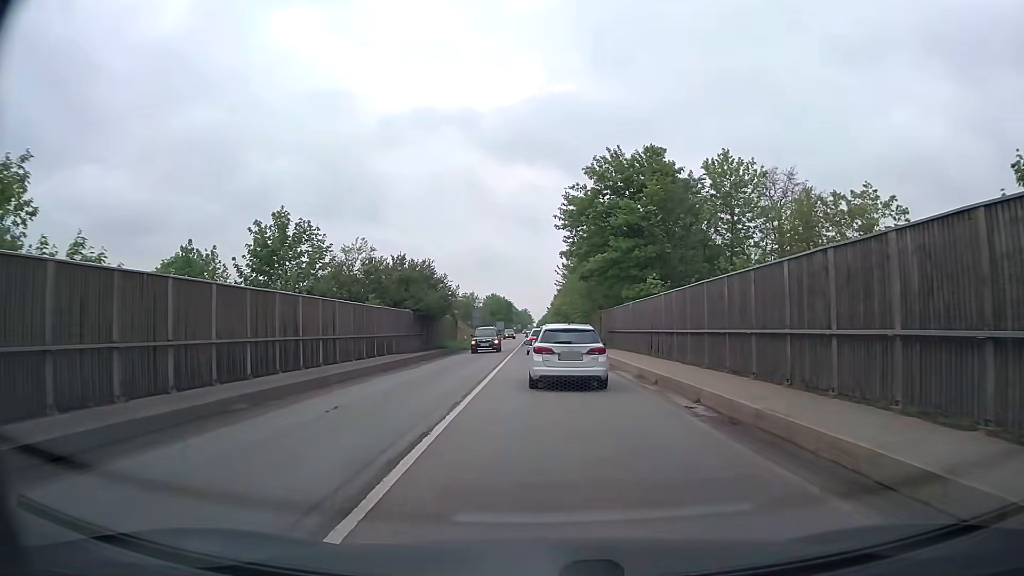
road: secondary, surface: asphalt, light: Day
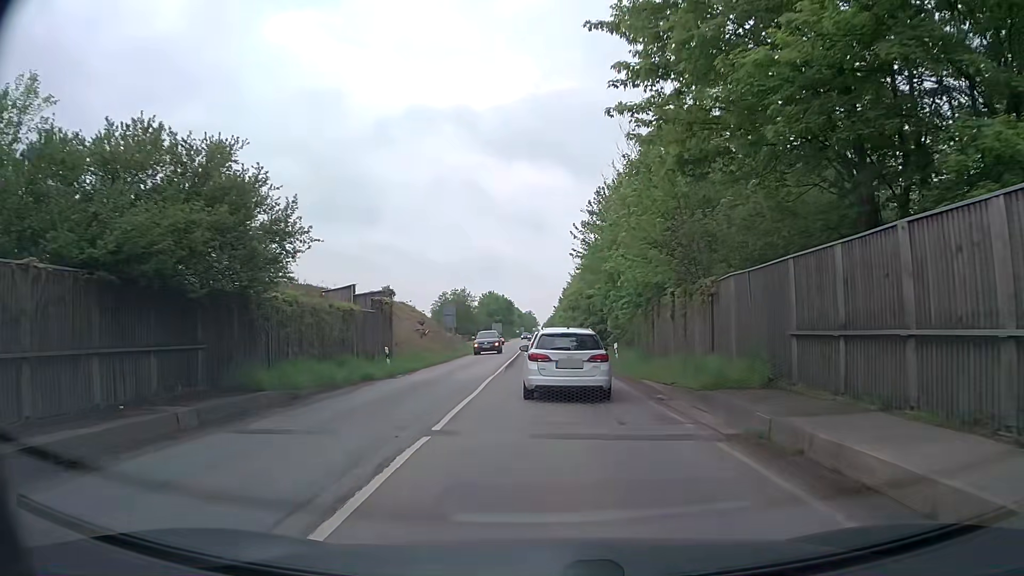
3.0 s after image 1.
(0.0, +30.5) m; 0°
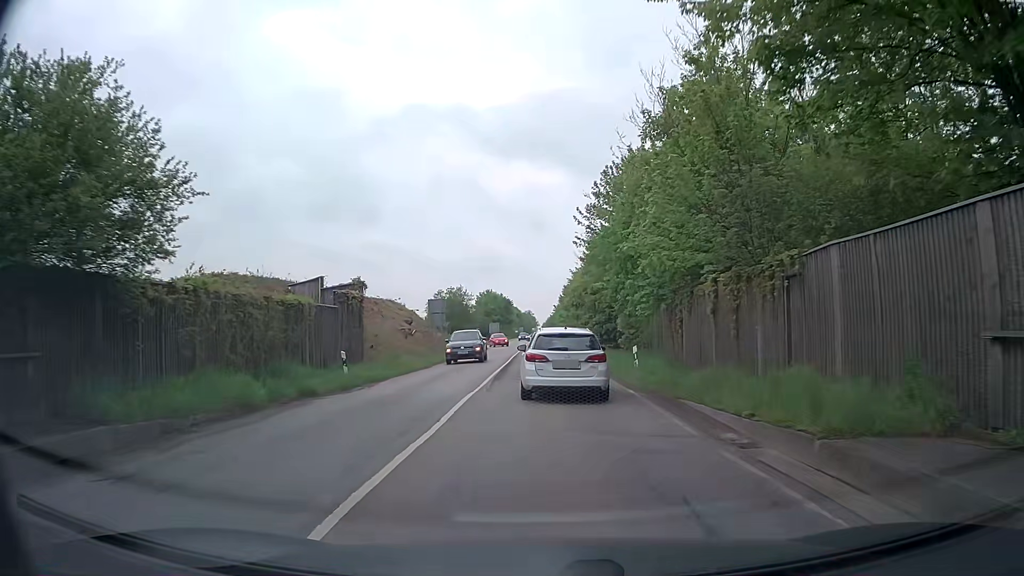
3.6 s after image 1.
(0.0, +5.8) m; -1°
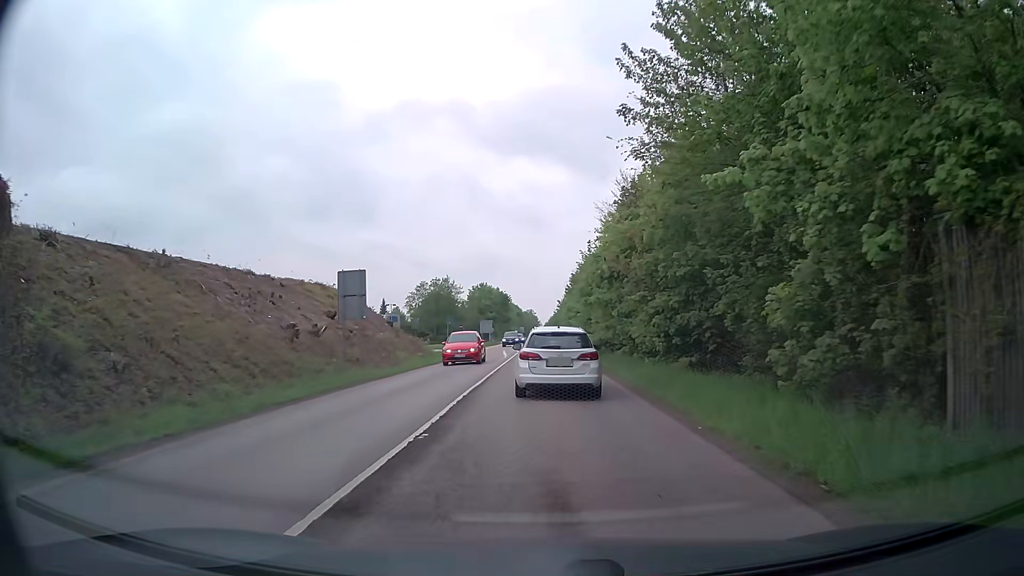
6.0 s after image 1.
(+0.3, +22.7) m; 0°
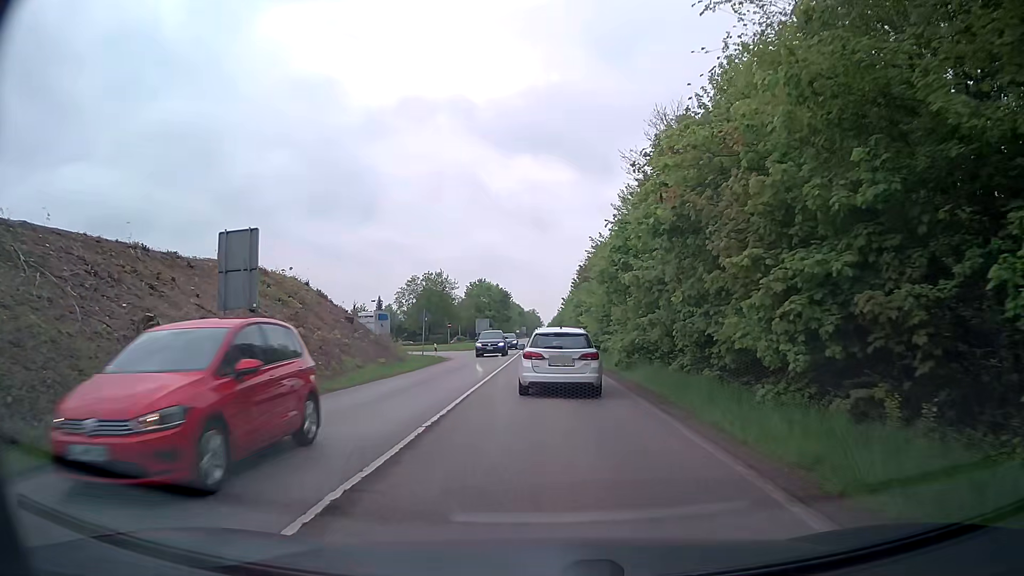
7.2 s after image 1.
(+0.1, +11.2) m; 0°
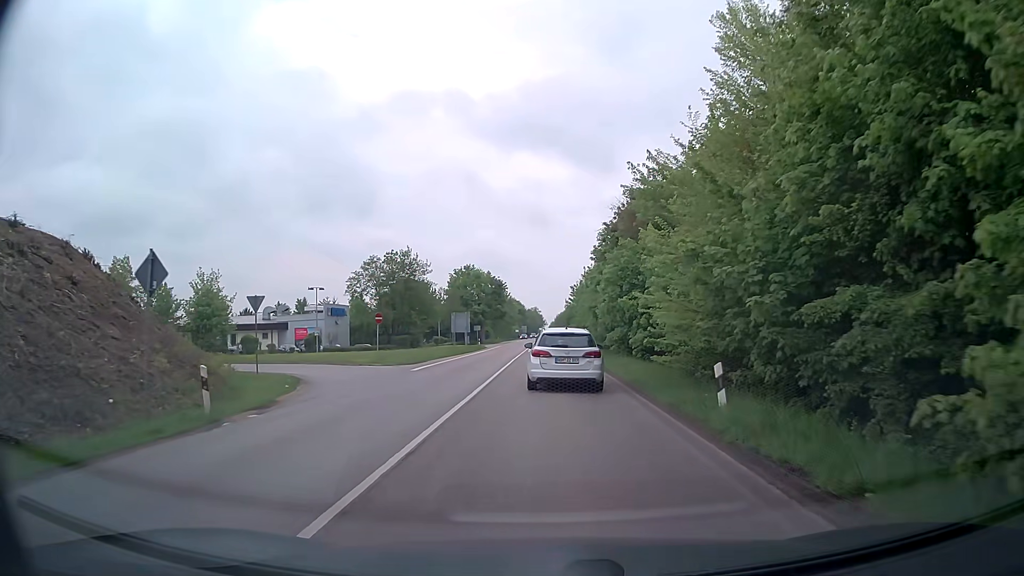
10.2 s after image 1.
(-0.2, +28.6) m; -1°
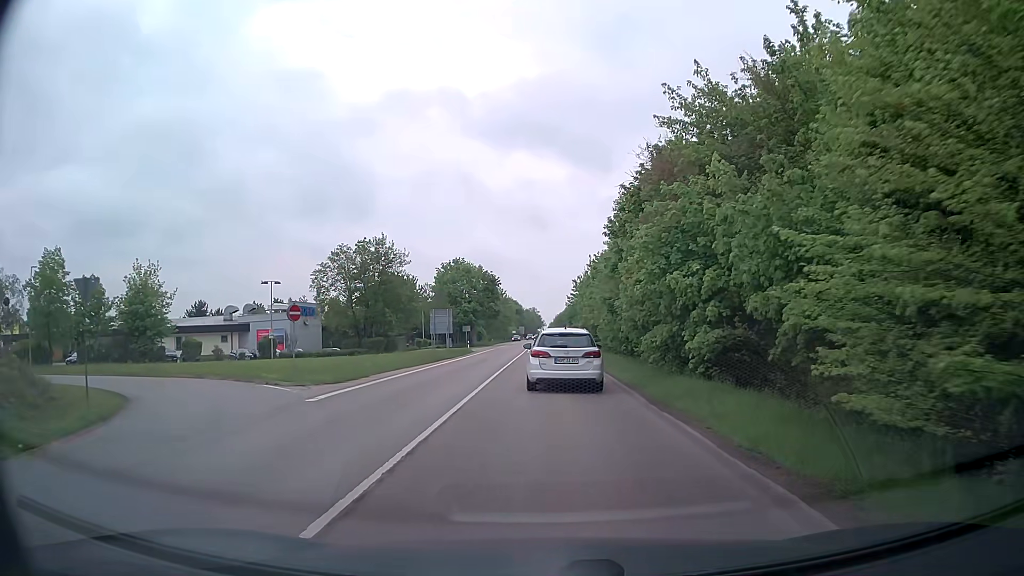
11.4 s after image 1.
(+0.1, +12.2) m; 0°
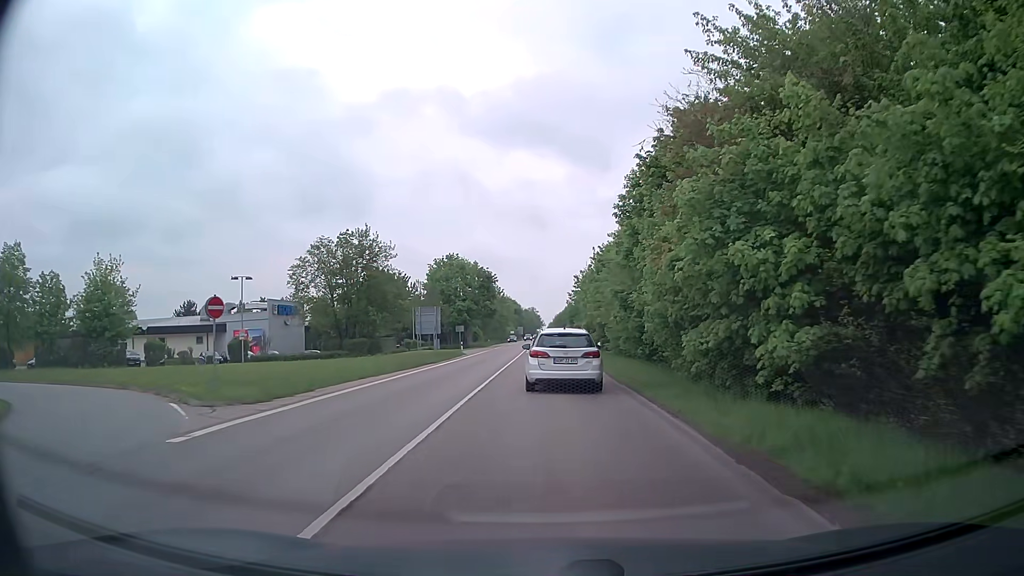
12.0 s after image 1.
(0.0, +6.2) m; 0°
(0, +10) (0, +20) (0, +30) (0, +40) (0, +50) (0, +60) (0, +70) (0, +80) (0, +90) (0, +100) m
